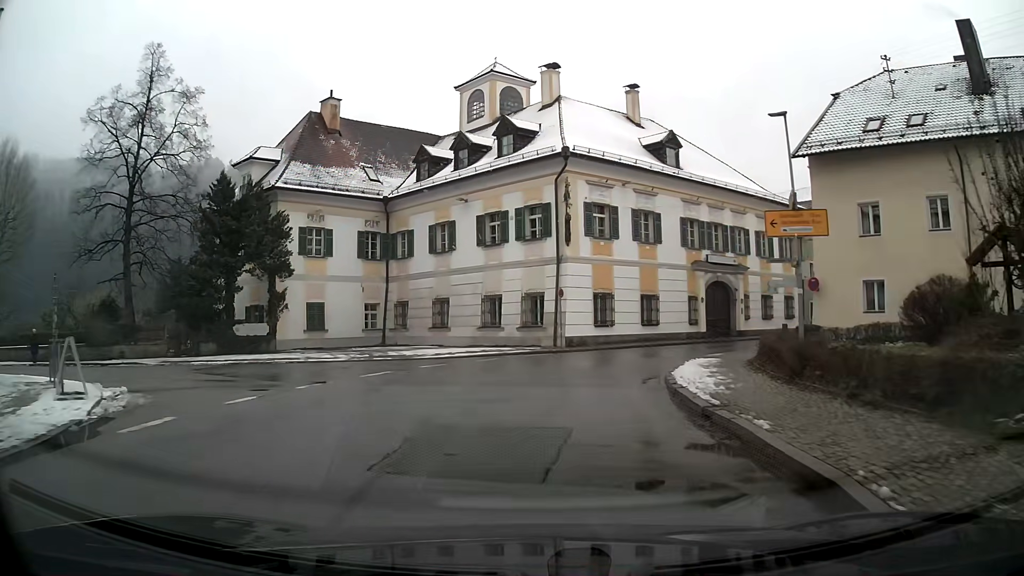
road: primary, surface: asphalt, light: Day
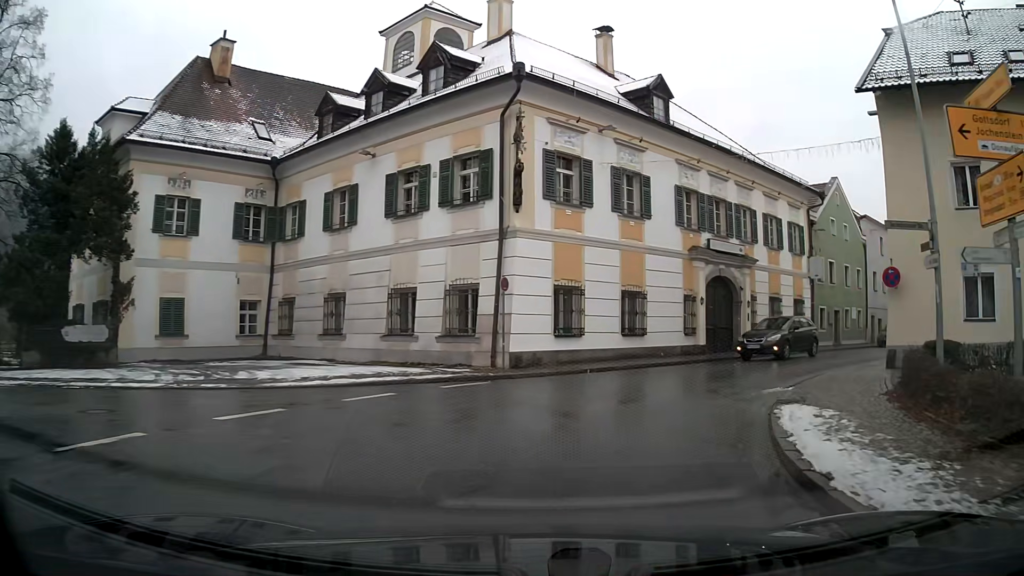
(+0.5, +10.2) m; +8°
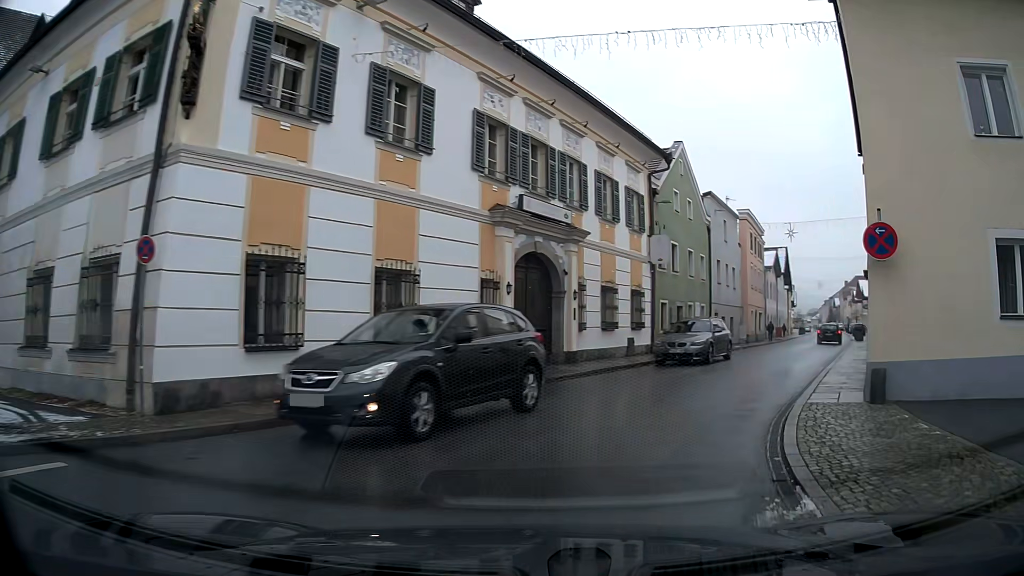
(+1.3, +9.0) m; +18°
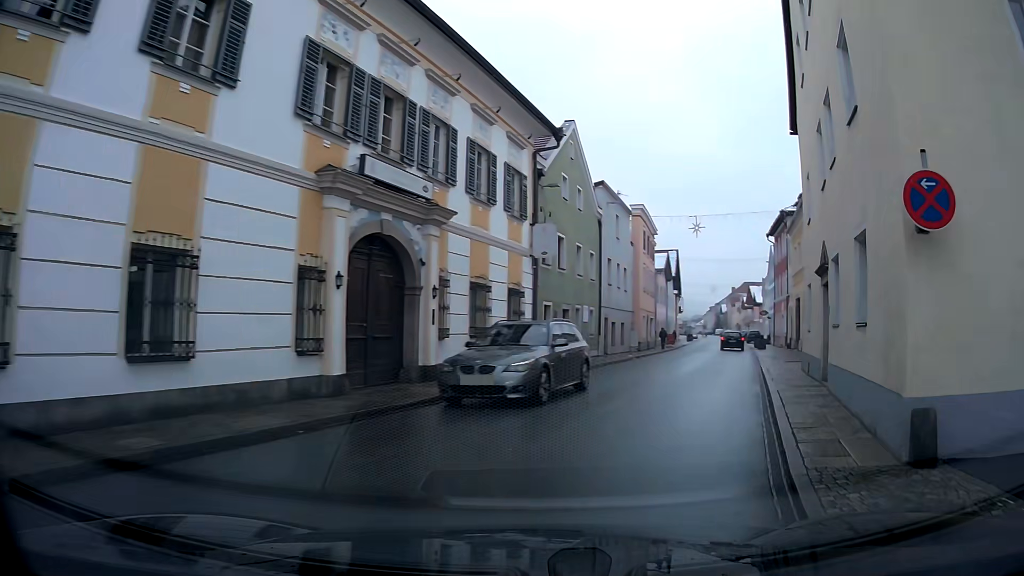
(+0.4, +4.6) m; +10°
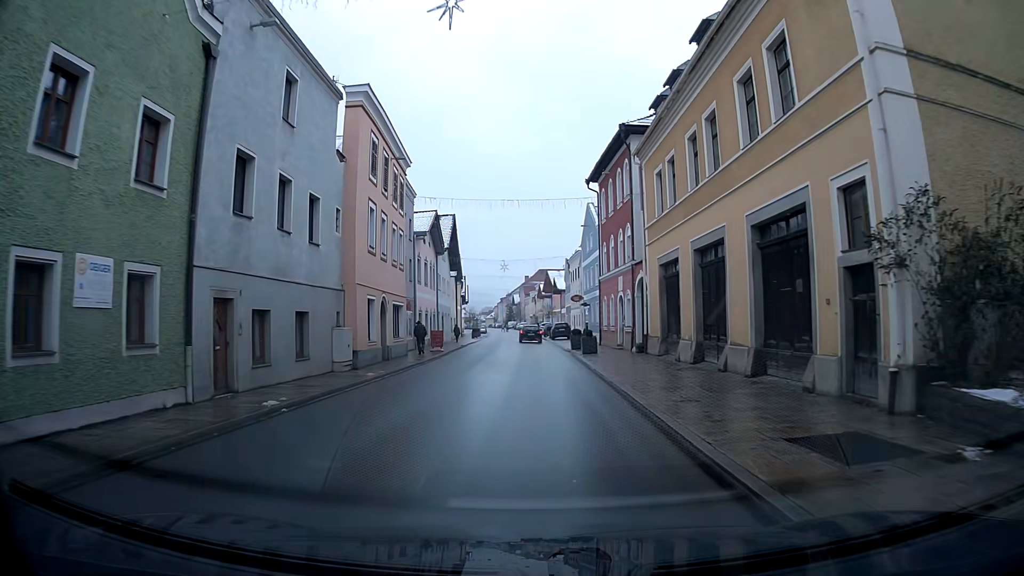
(+4.3, +21.5) m; +15°
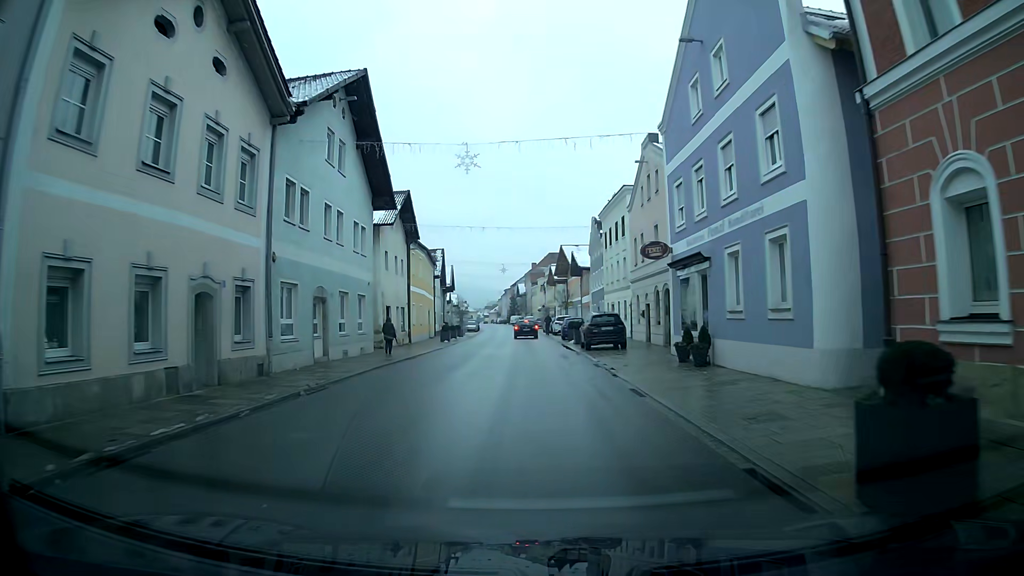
(-0.3, +34.1) m; -1°
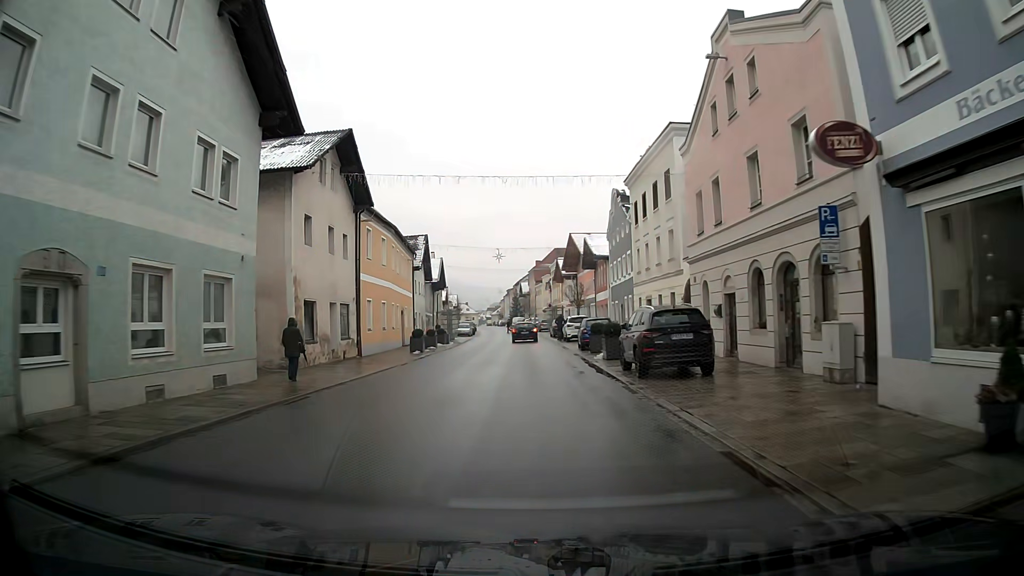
(0.0, +14.0) m; 0°
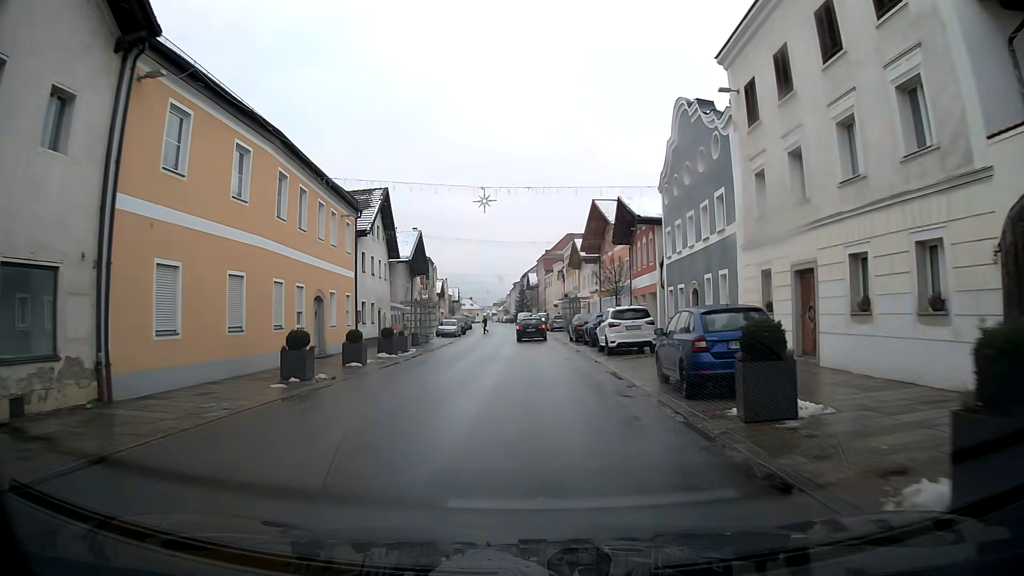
(-0.1, +19.9) m; -1°
(0, +10) (0, +20) (0, +30) (0, +40) (-1, +50) (-2, +60) (-2, +70) (-3, +80) (-3, +90) (-4, +100) m
